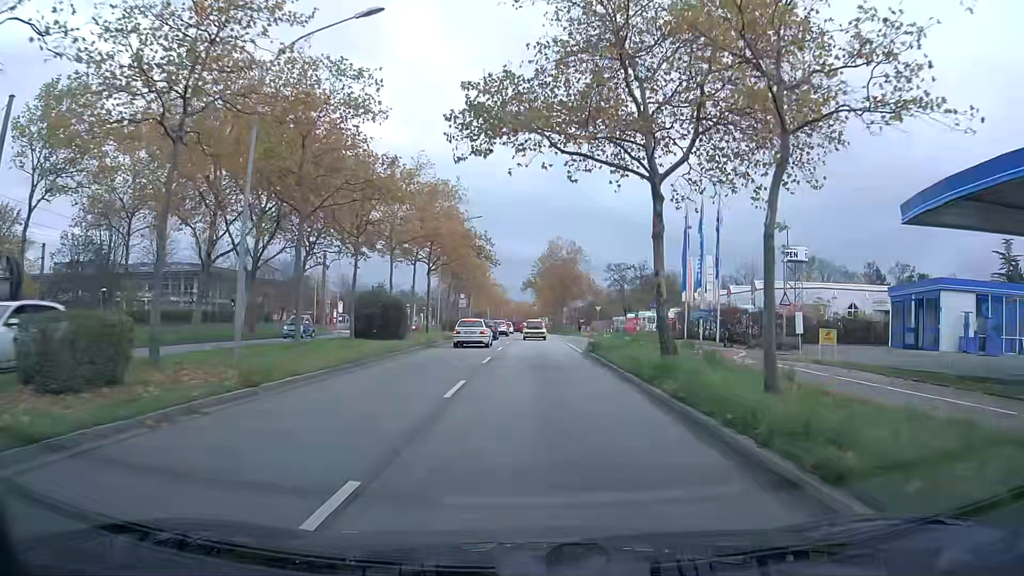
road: primary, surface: asphalt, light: Day
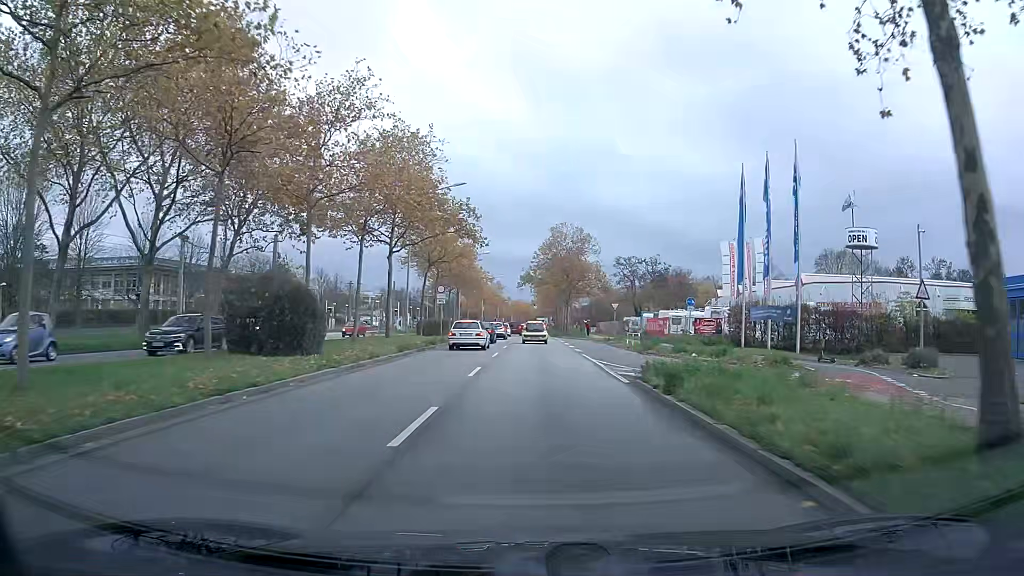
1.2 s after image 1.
(0.0, +13.7) m; 0°
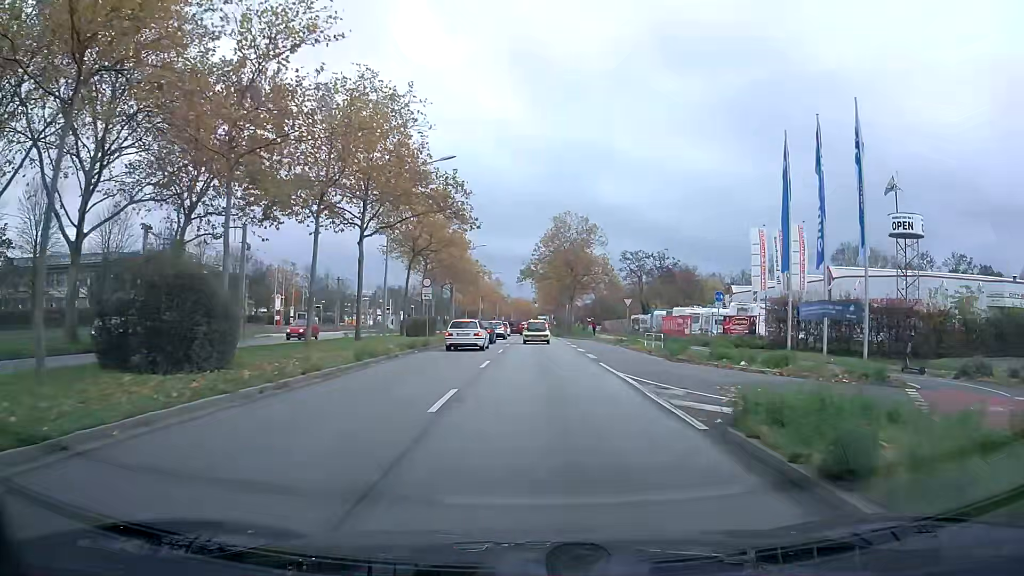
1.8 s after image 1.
(0.0, +6.5) m; 0°
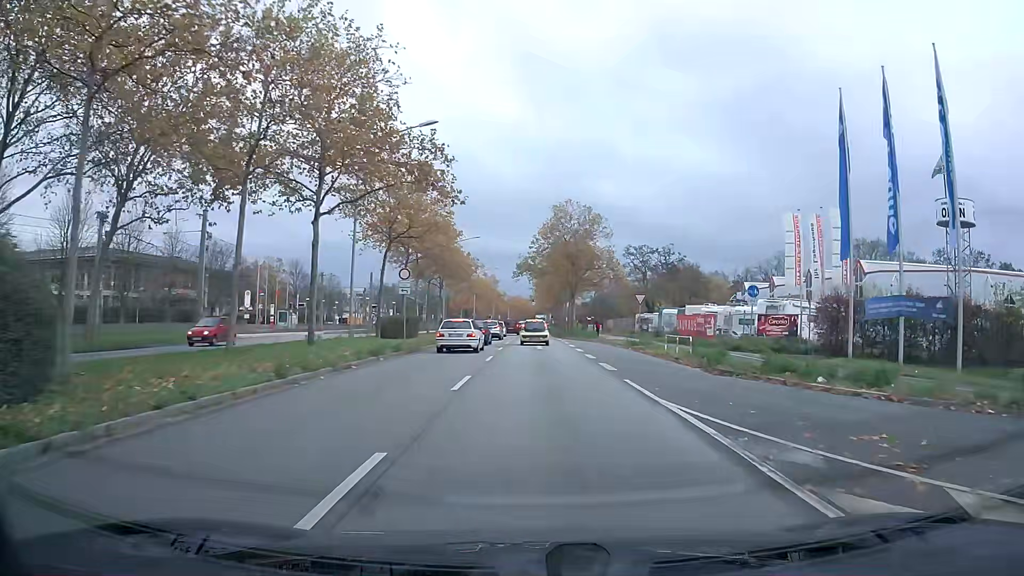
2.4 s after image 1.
(0.0, +6.2) m; 0°
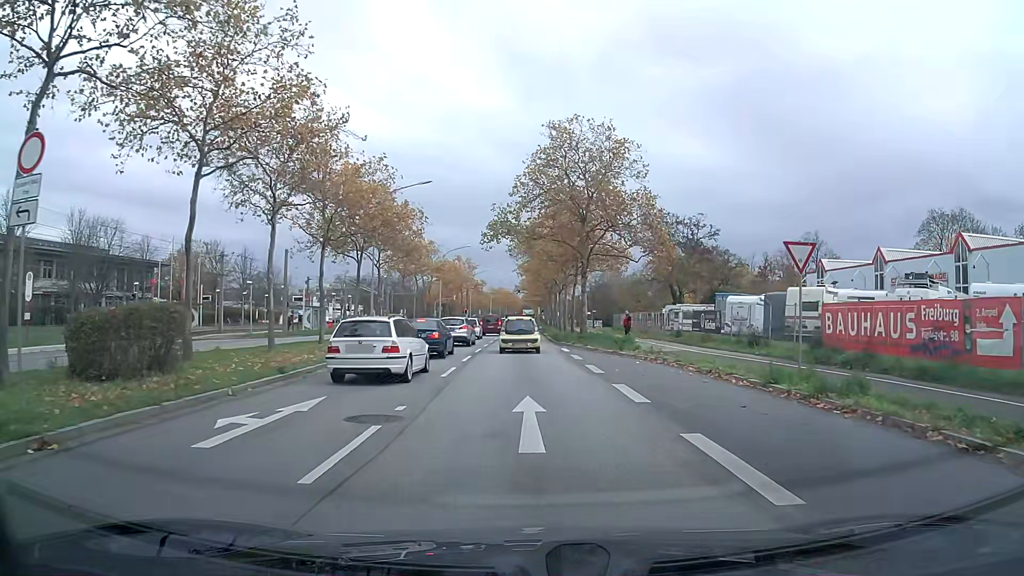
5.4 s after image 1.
(+0.5, +25.3) m; +1°
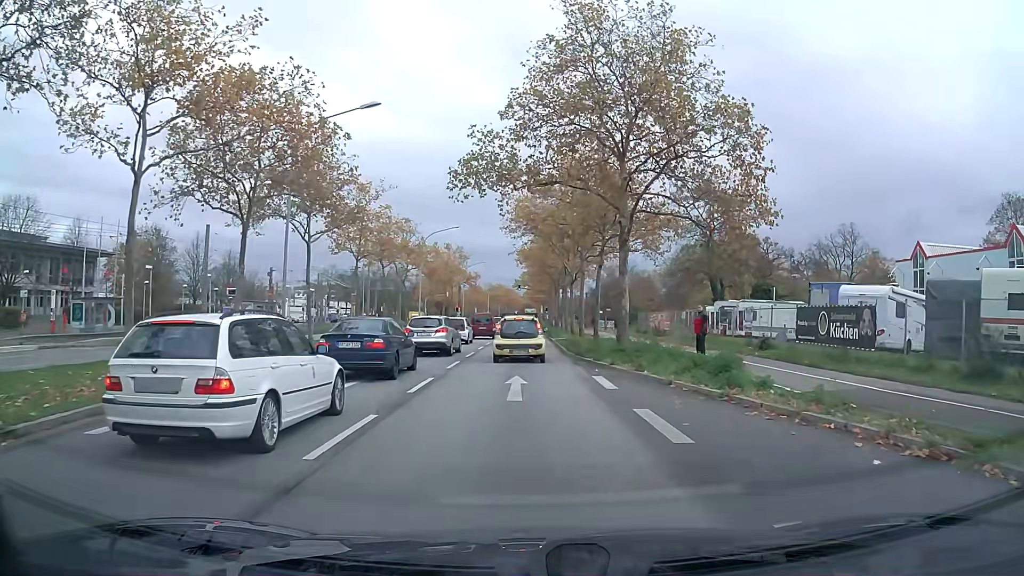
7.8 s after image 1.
(-0.1, +15.3) m; 0°
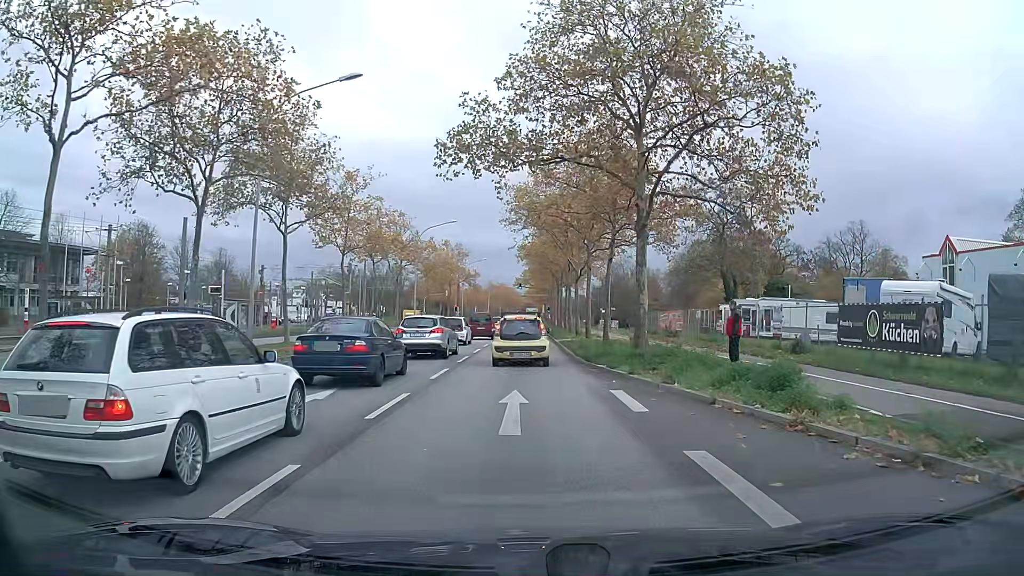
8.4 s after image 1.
(0.0, +3.3) m; 0°
